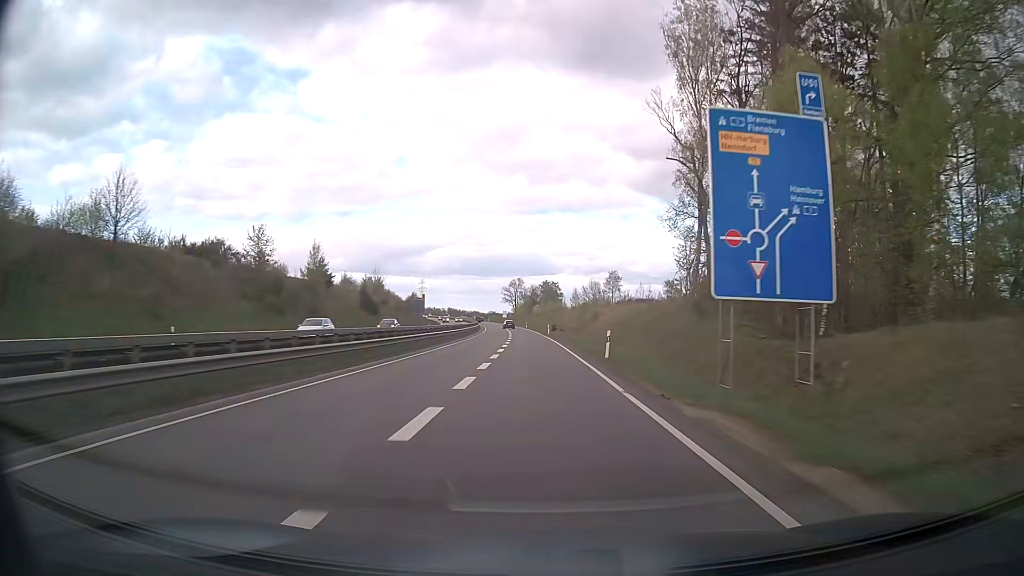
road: trunk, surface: asphalt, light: Day
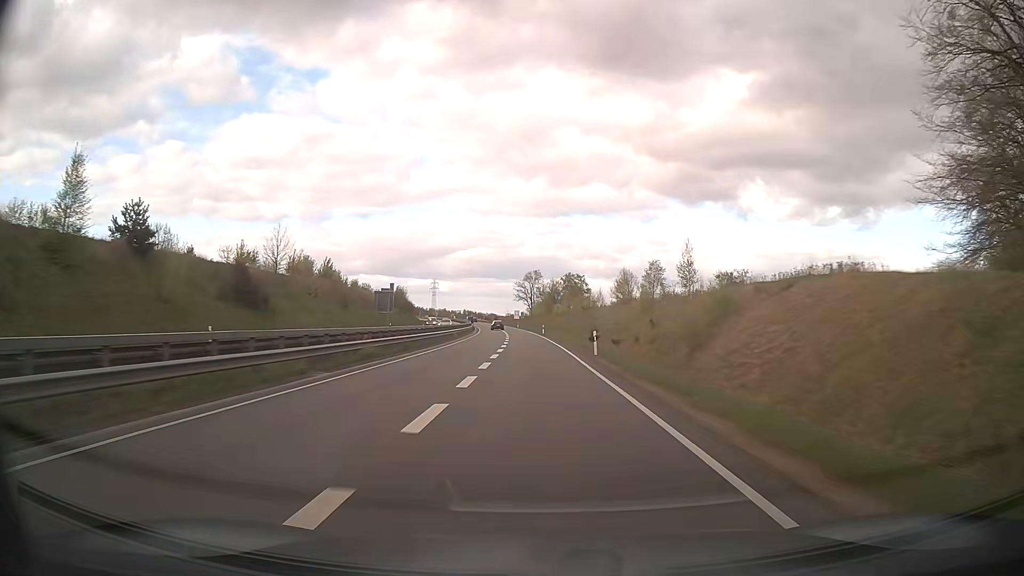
(-0.7, +47.3) m; -2°
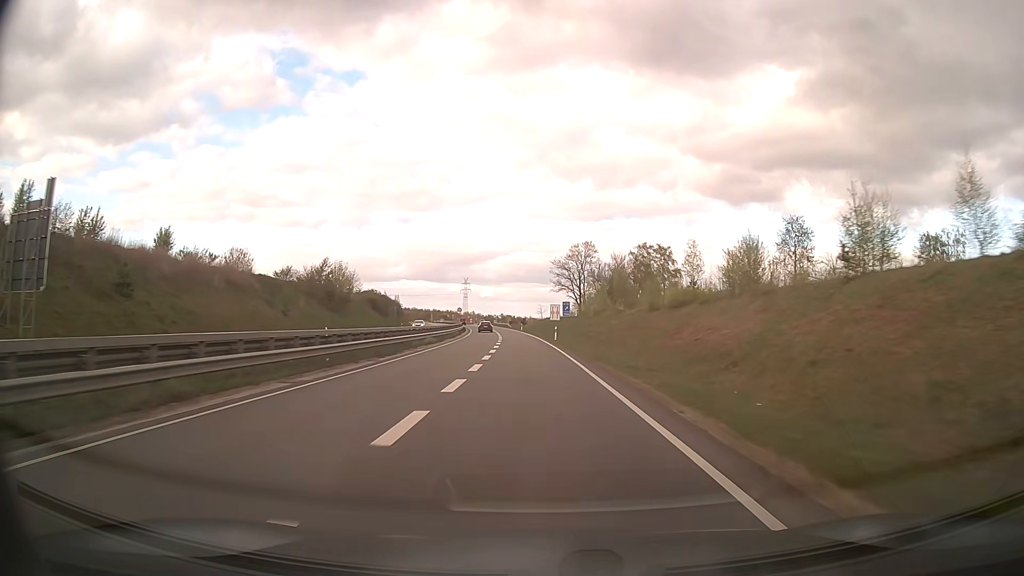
(-2.1, +78.9) m; -3°
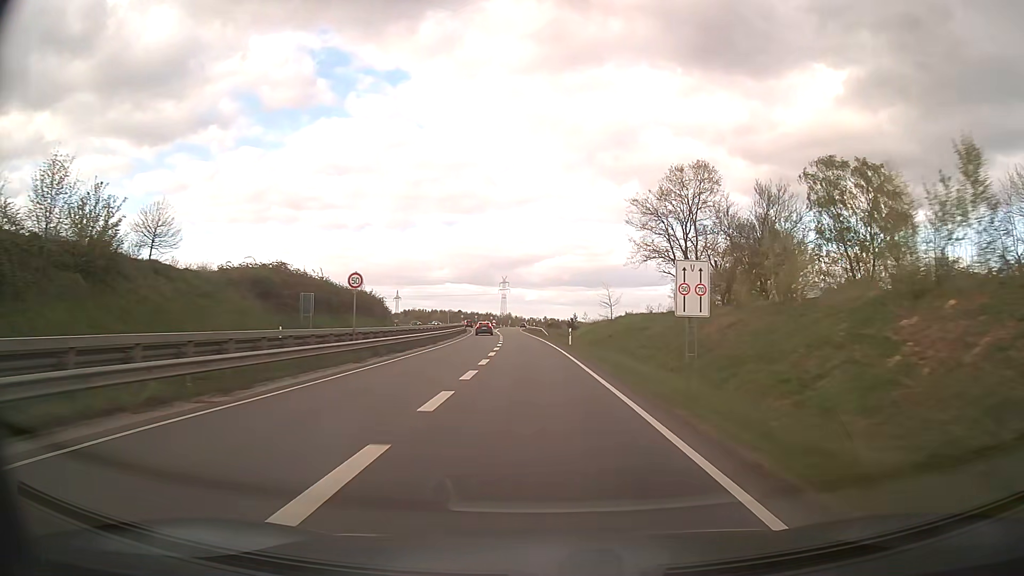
(-2.0, +63.1) m; -4°
(0, +10) (0, +20) (-1, +30) (-1, +40) (-1, +50) (-2, +60) (-3, +70) (-3, +80) (-4, +90) (-5, +100) m
